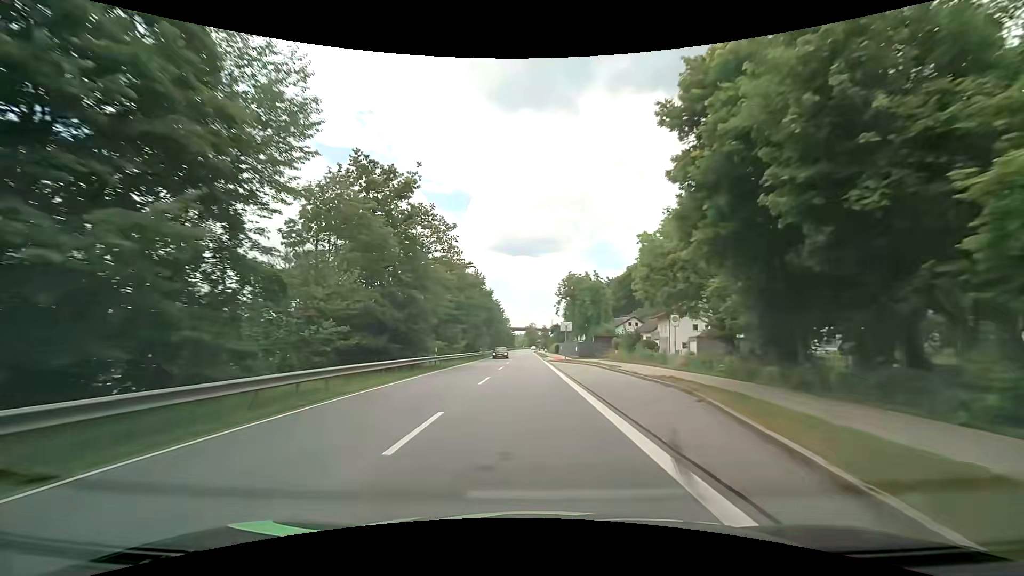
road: primary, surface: asphalt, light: Day
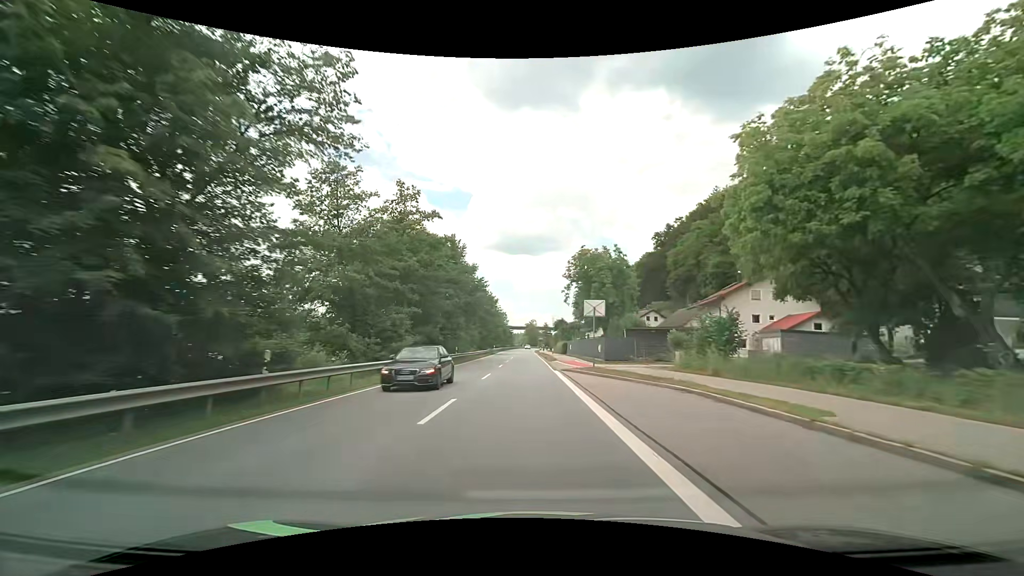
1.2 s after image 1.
(0.0, +21.6) m; 0°
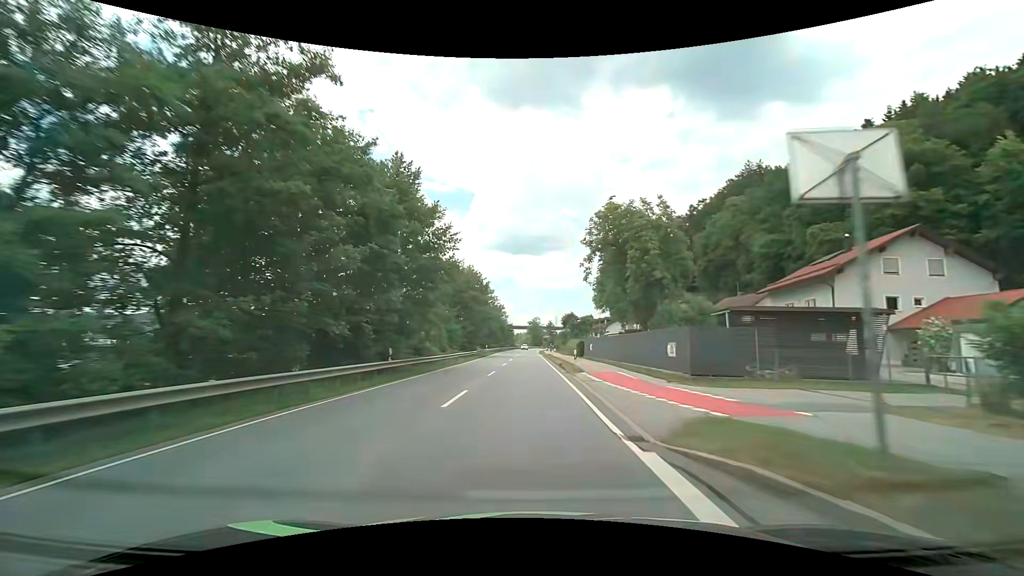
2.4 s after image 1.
(0.0, +21.5) m; 0°
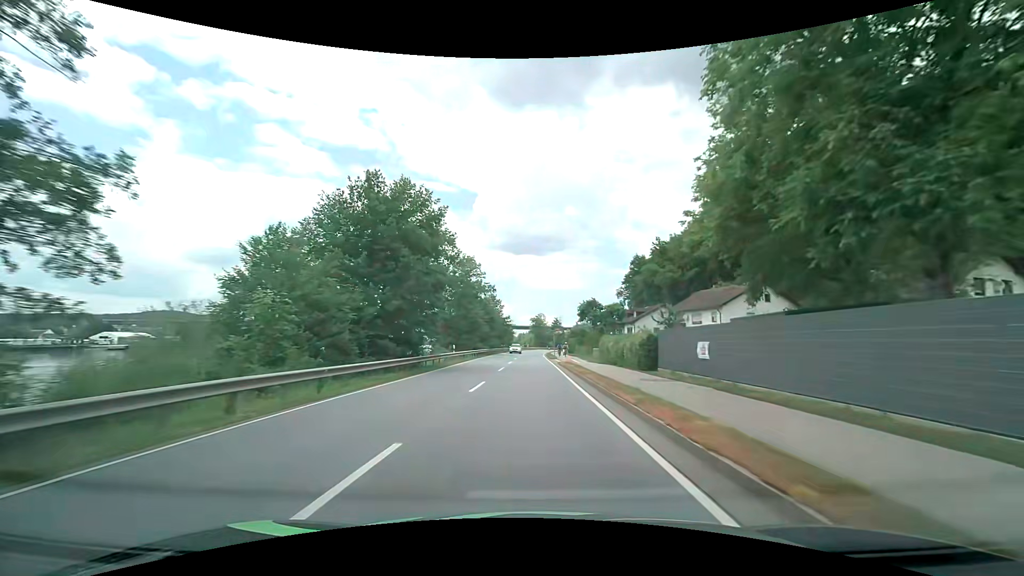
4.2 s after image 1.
(-0.1, +32.3) m; 0°
